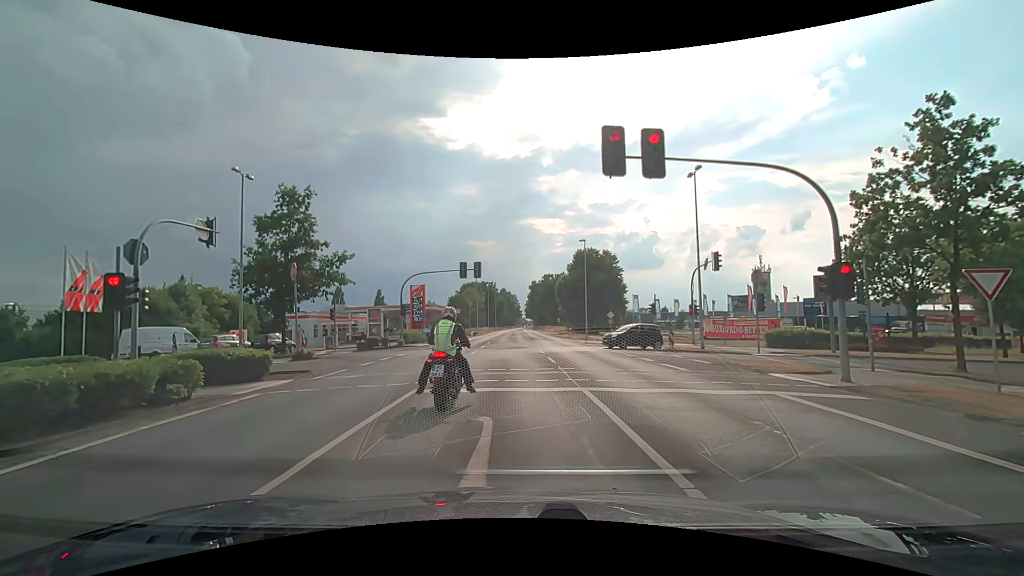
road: secondary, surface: asphalt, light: Day
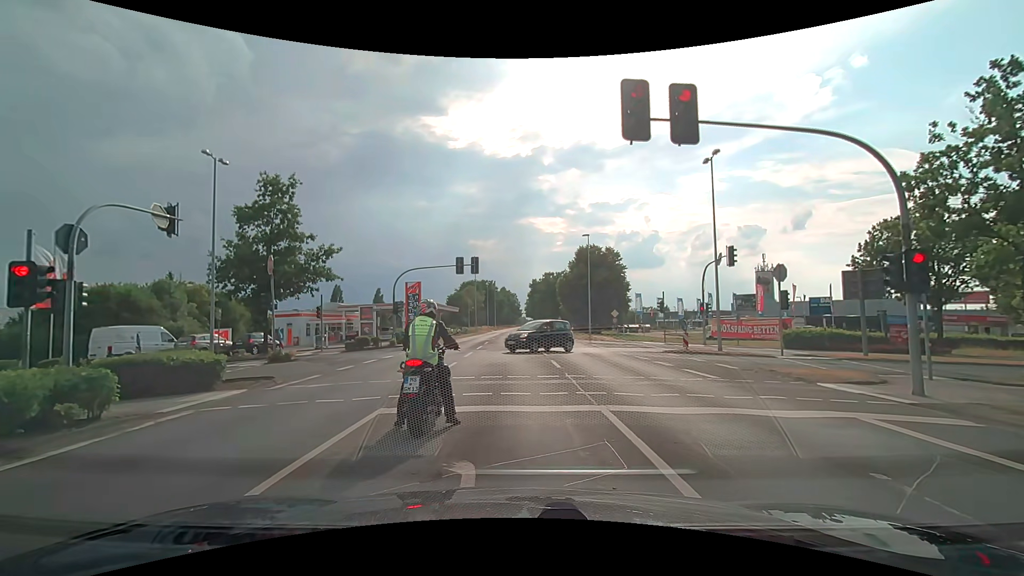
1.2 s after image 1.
(0.0, +2.4) m; 0°
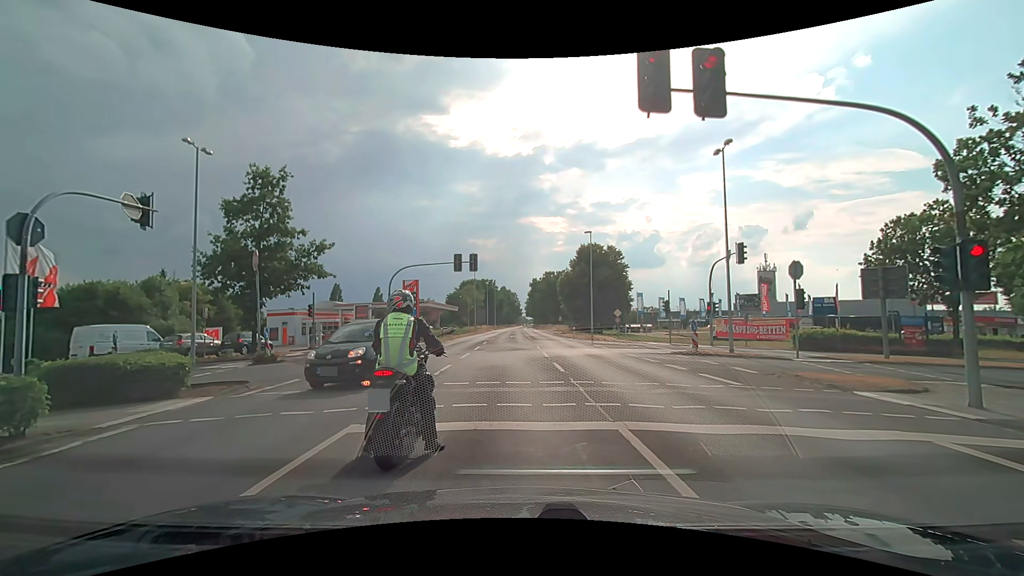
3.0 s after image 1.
(0.0, +1.3) m; -1°
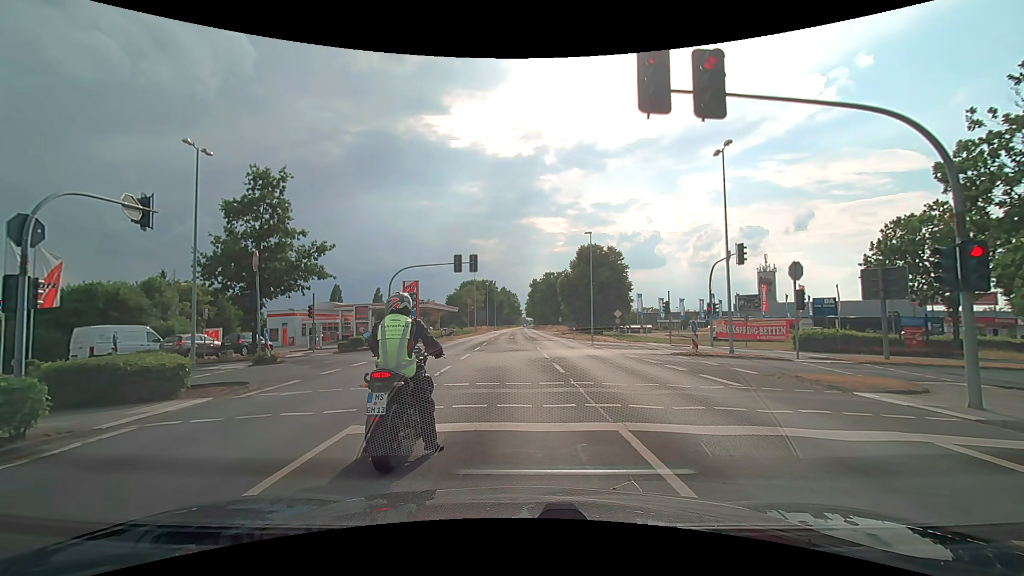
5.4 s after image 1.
(0.0, +0.1) m; 0°
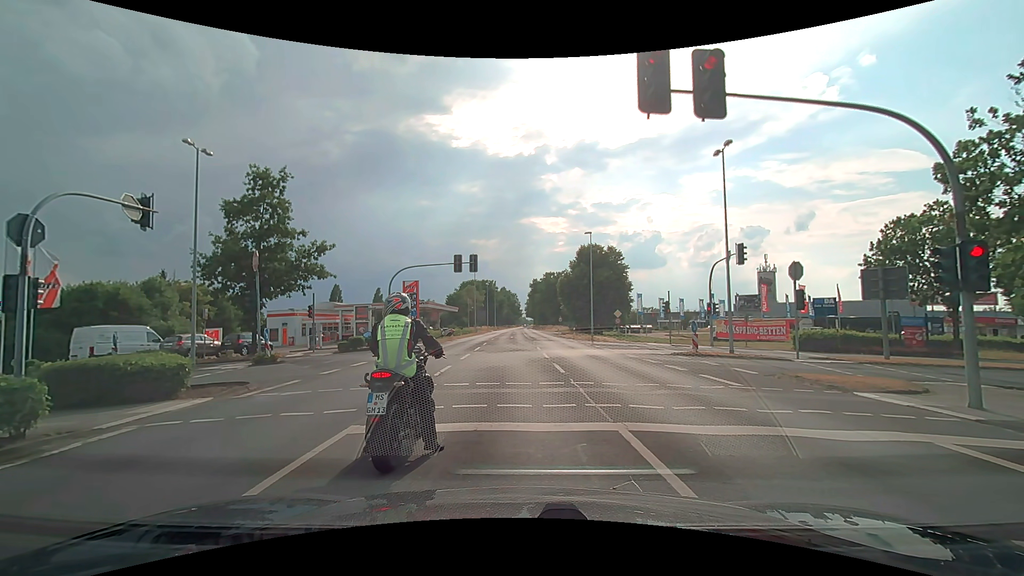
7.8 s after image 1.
(0.0, 0.0) m; 0°
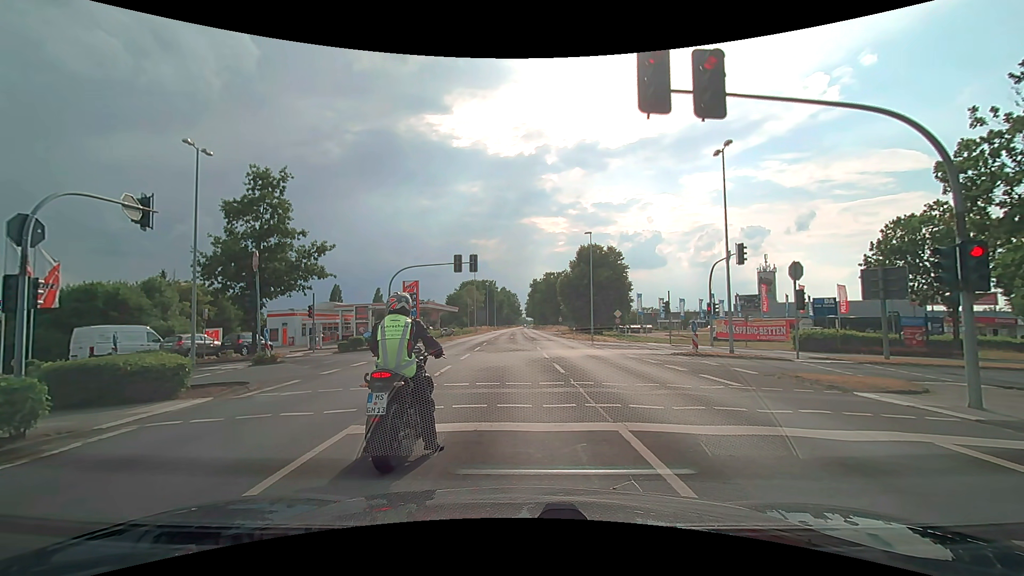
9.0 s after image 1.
(0.0, 0.0) m; 0°
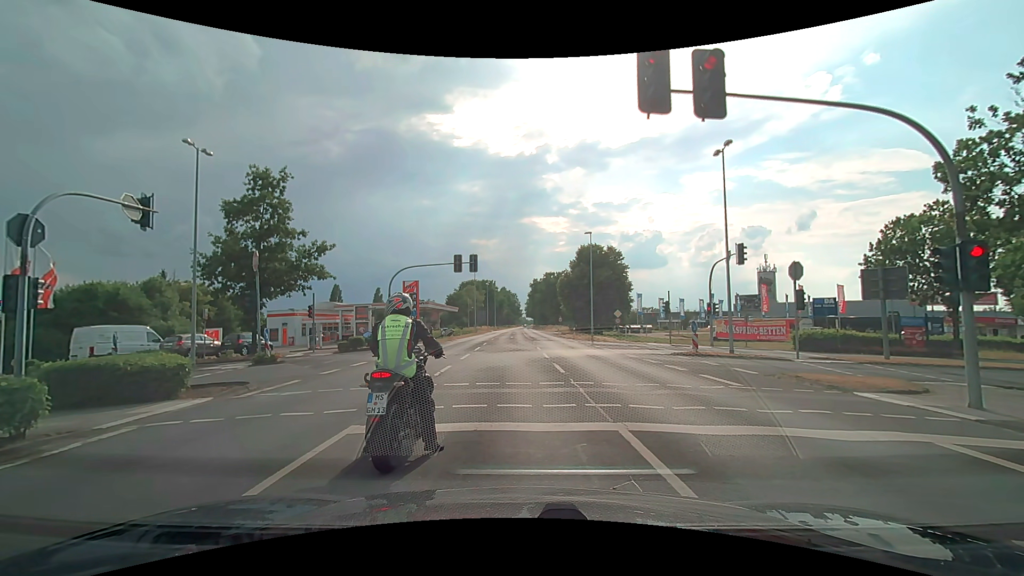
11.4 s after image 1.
(0.0, 0.0) m; 0°
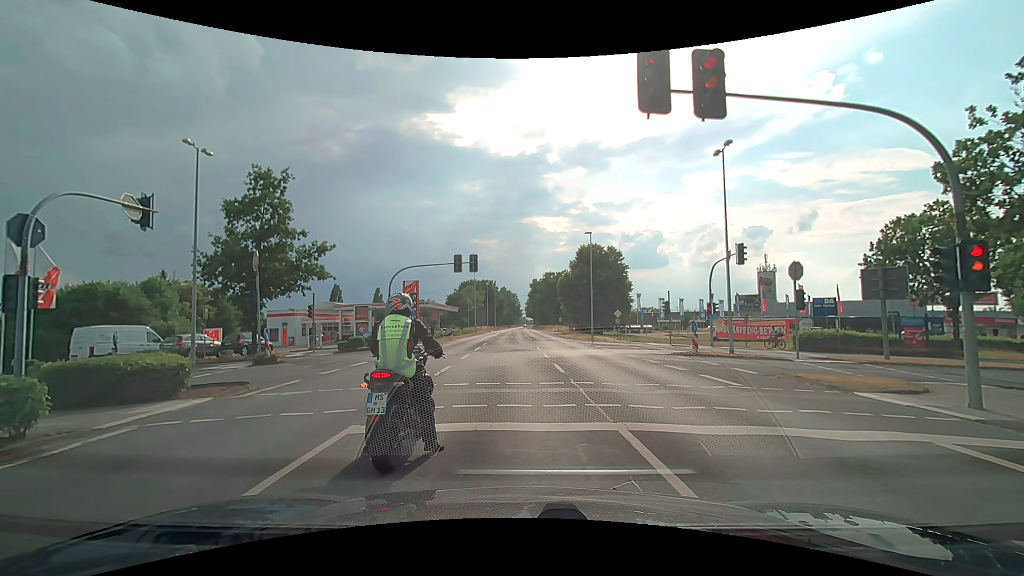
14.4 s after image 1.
(0.0, 0.0) m; 0°
